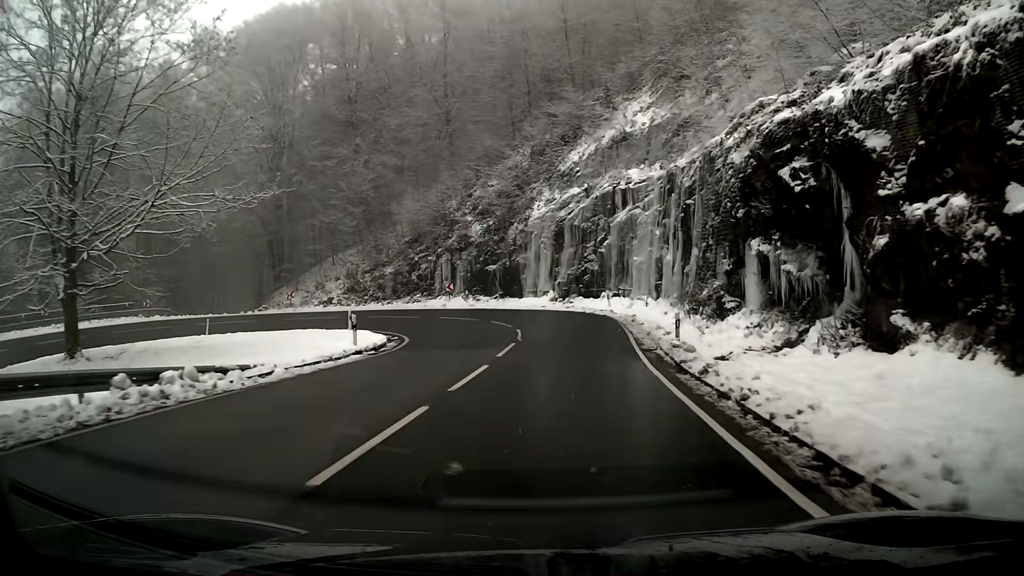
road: primary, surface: asphalt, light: Day
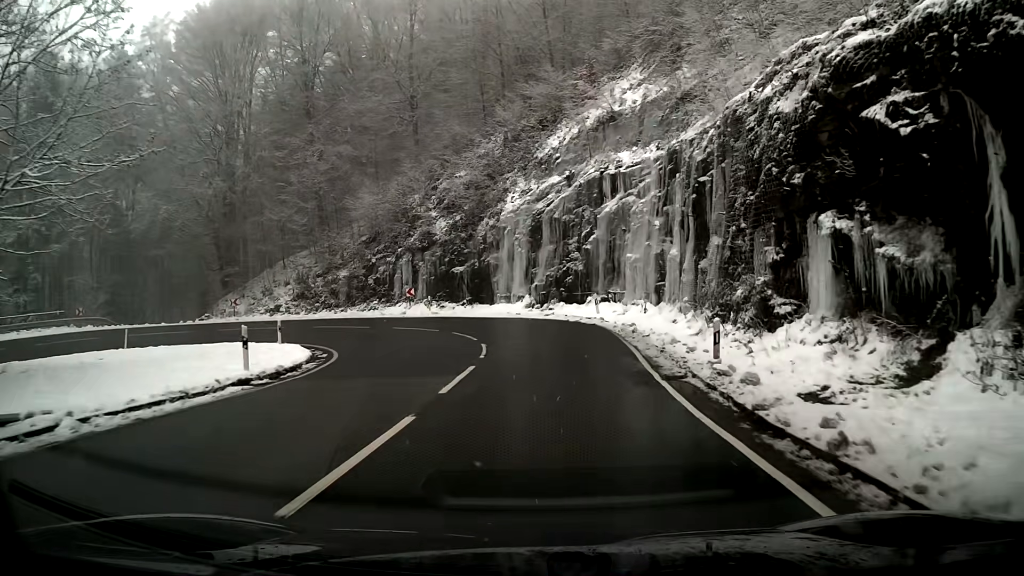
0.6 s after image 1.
(+0.1, +6.4) m; +2°
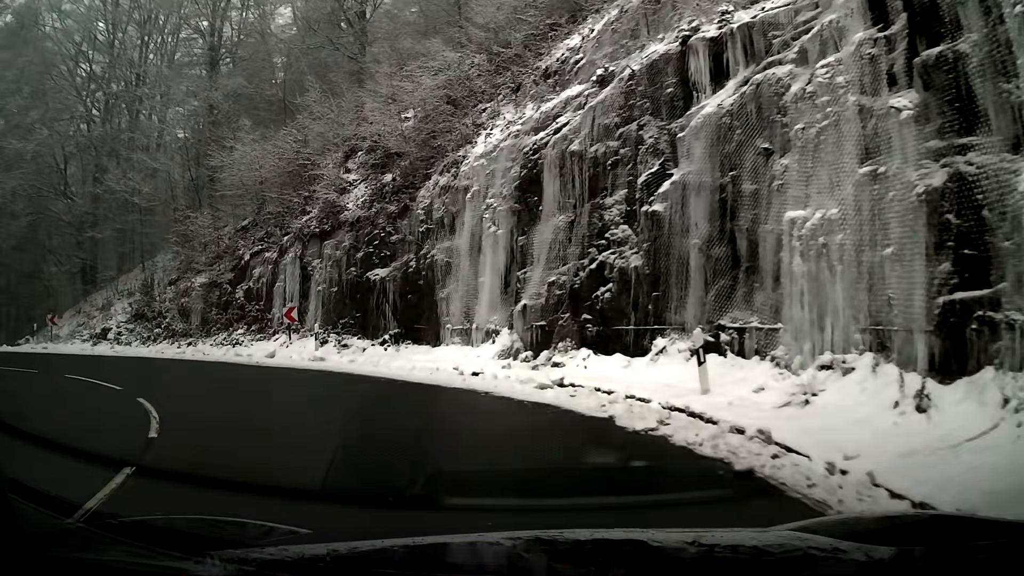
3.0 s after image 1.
(+0.1, +20.9) m; -6°
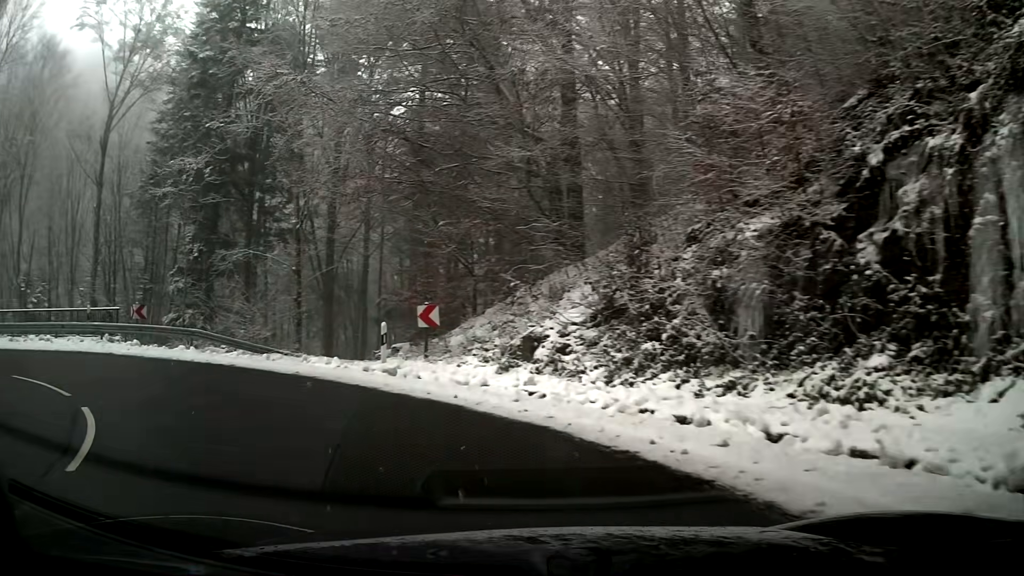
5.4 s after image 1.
(-6.5, +15.5) m; -51°
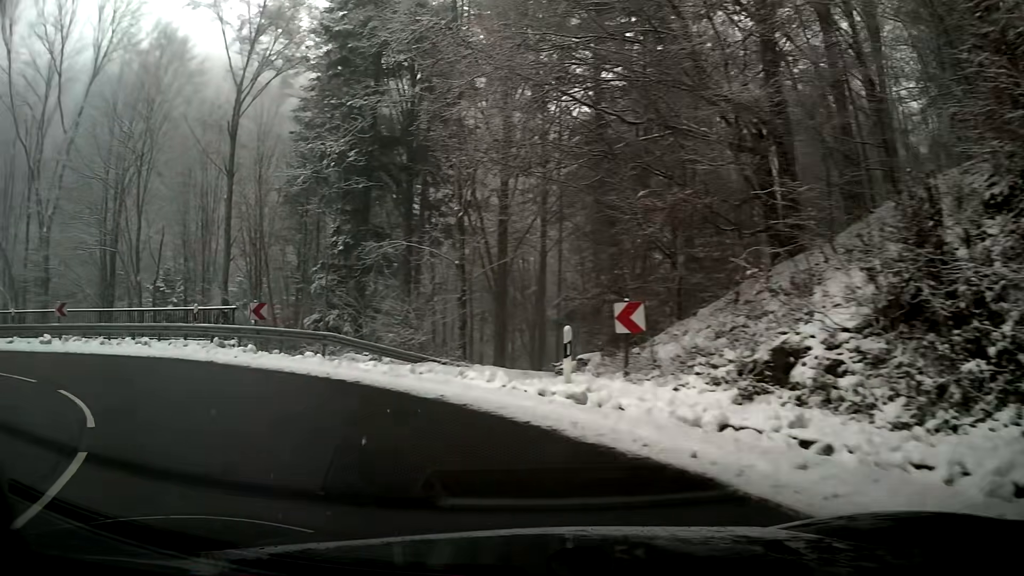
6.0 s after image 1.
(-0.6, +4.4) m; -16°
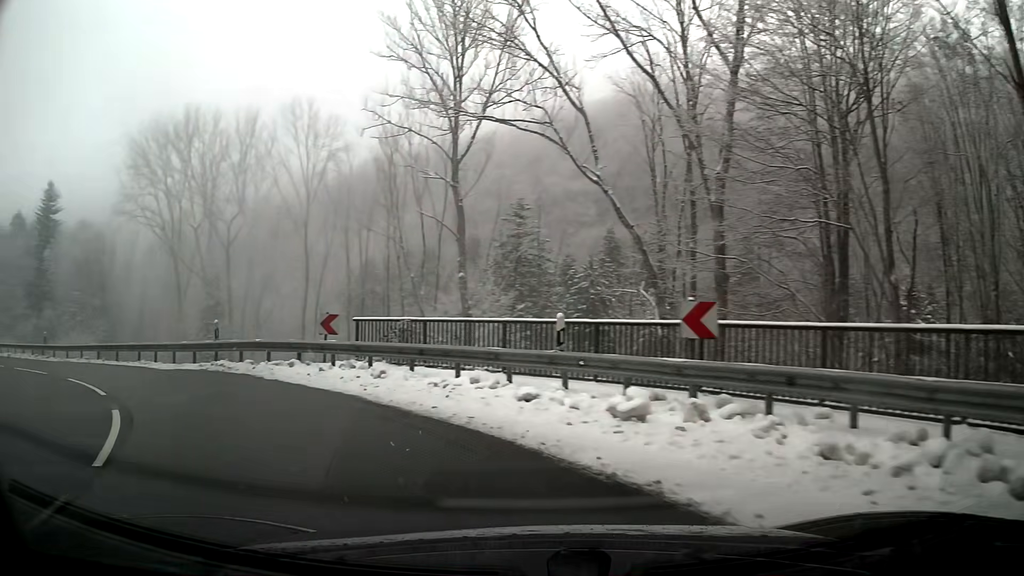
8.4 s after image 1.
(-9.2, +14.7) m; -64°
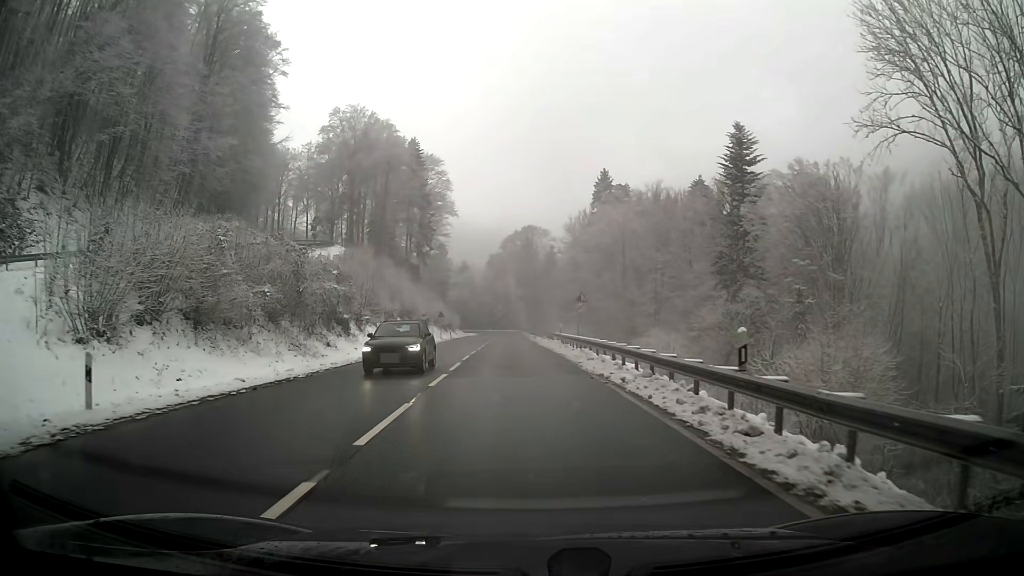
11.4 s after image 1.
(-15.0, +21.0) m; -54°
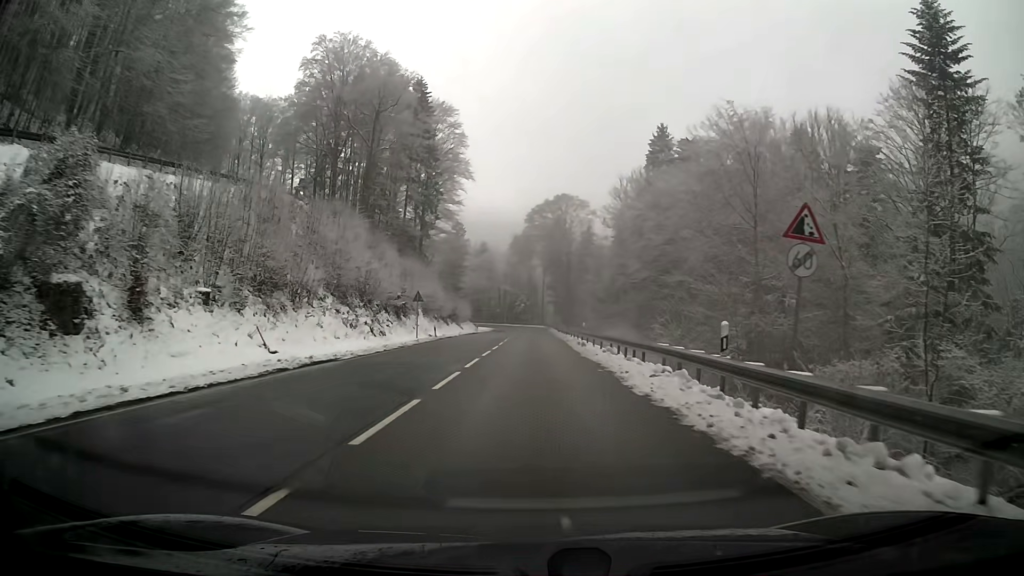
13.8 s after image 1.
(-1.2, +32.6) m; -2°
(0, +10) (0, +20) (0, +30) (0, +40) (0, +50) (0, +60) (0, +70) (0, +80) (0, +90) (0, +100) m
